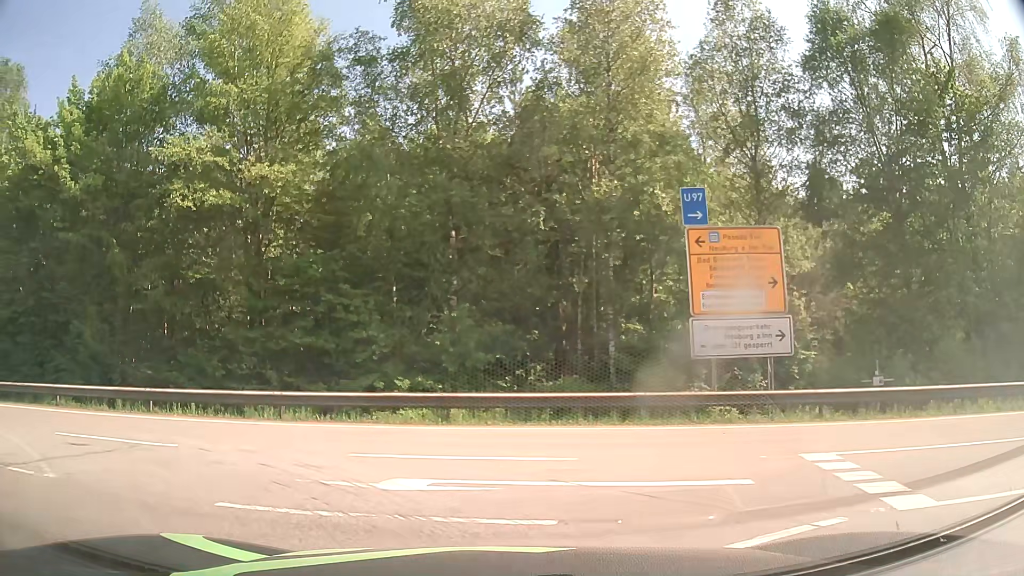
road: motorway_link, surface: asphalt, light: Day
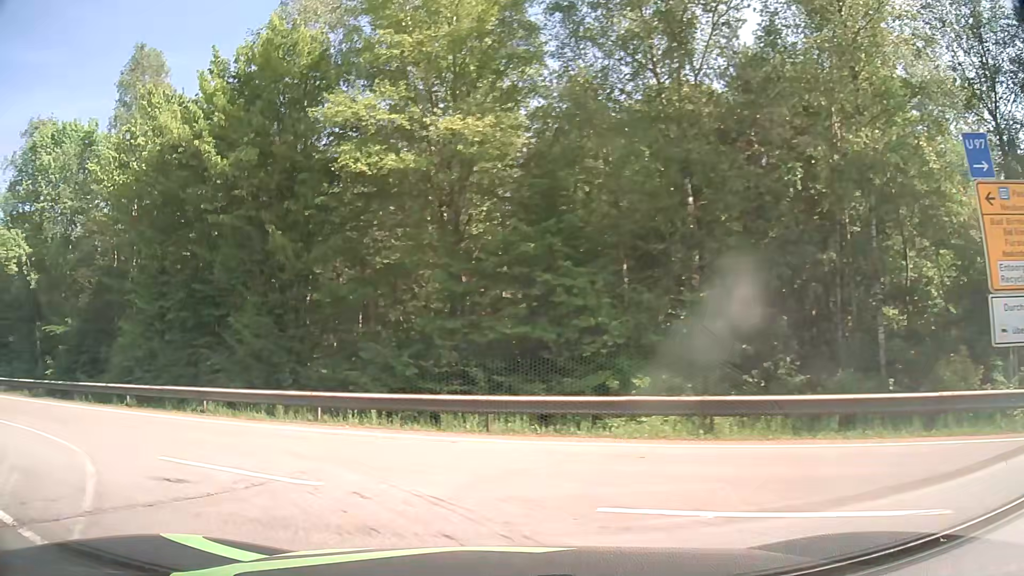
(-0.6, +3.8) m; -17°
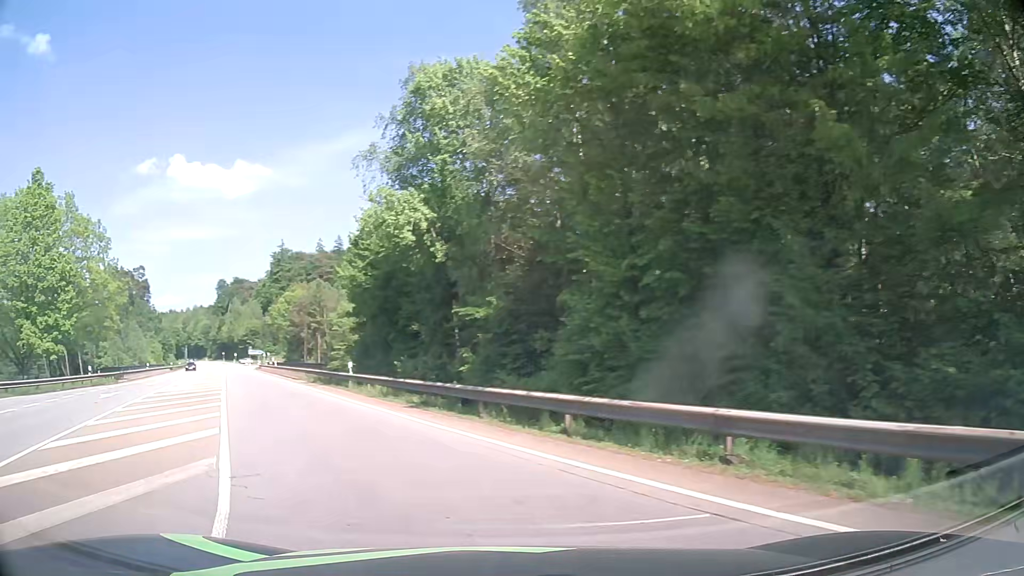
(-3.6, +8.9) m; -40°
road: secondary
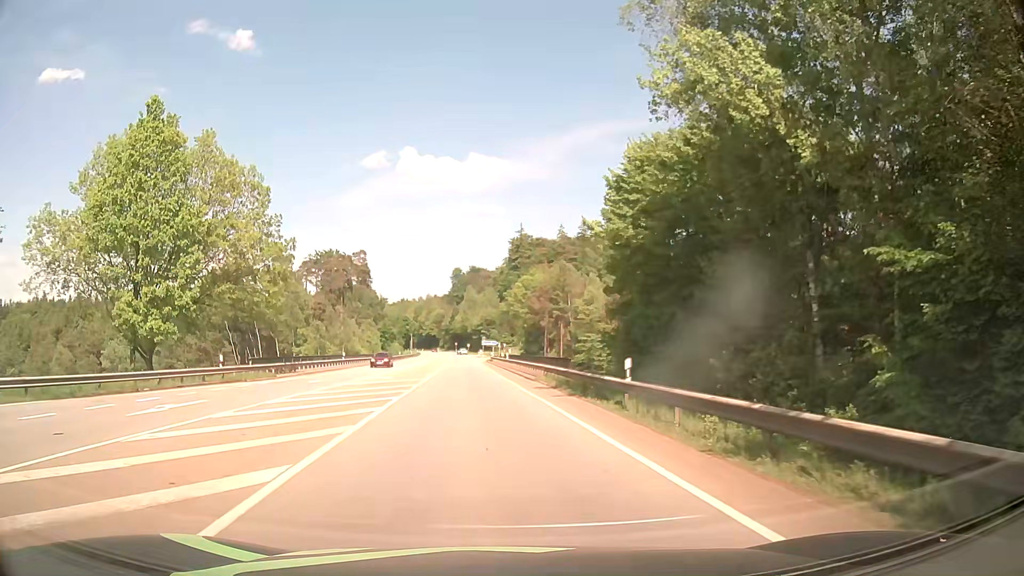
(-4.1, +13.9) m; -23°
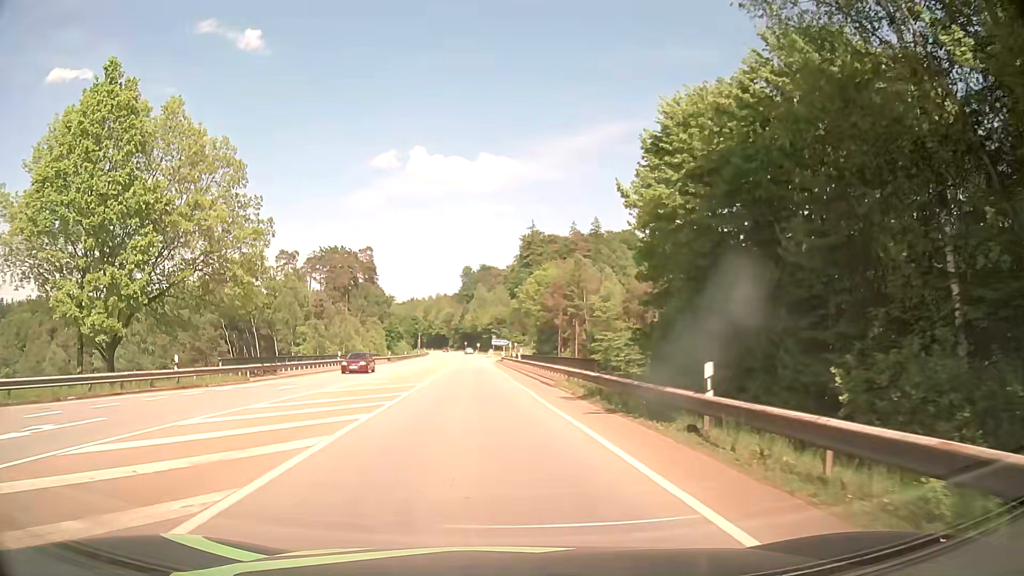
(-0.1, +5.9) m; -1°
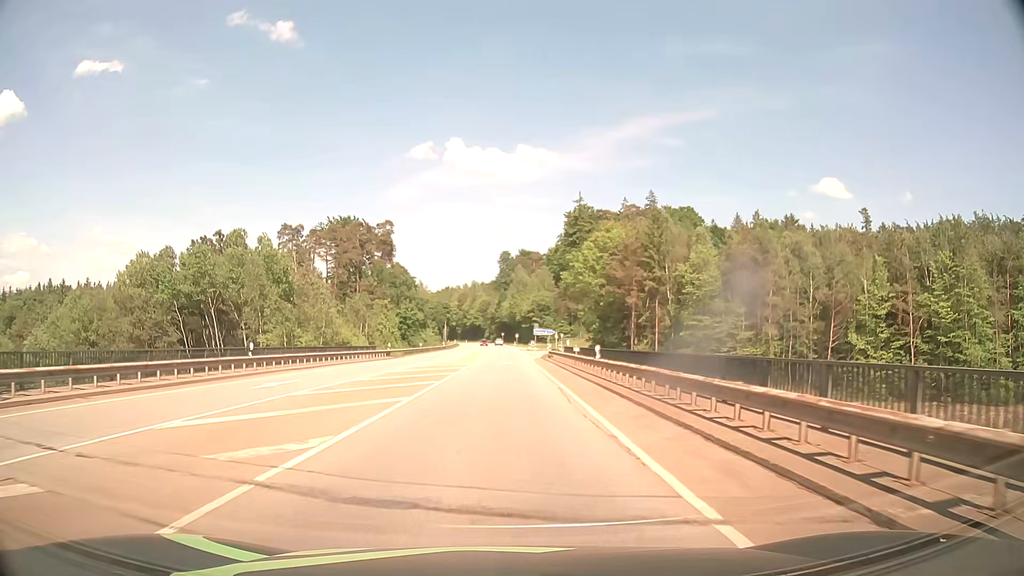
(-0.8, +28.1) m; -3°
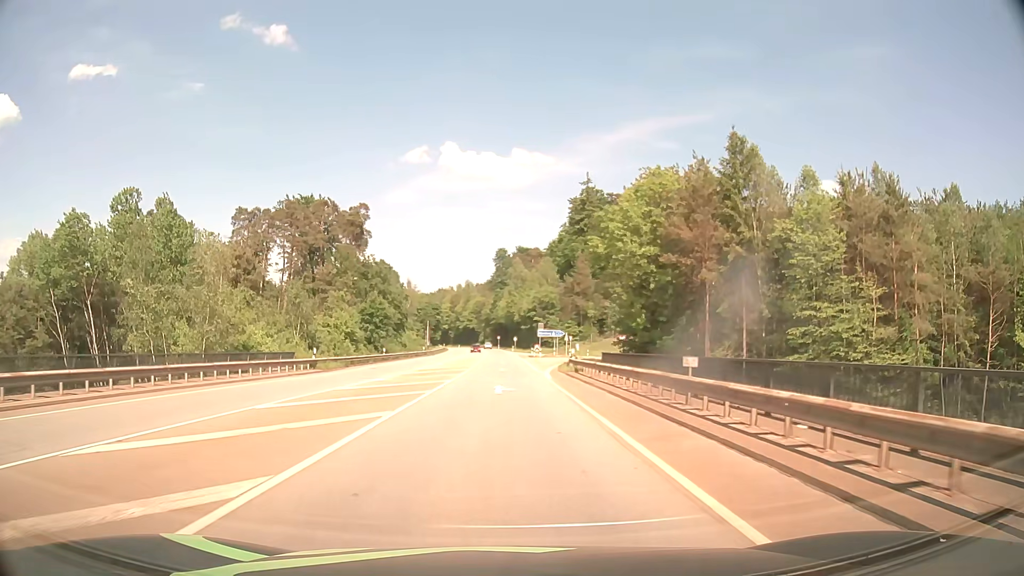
(-0.2, +24.9) m; 0°
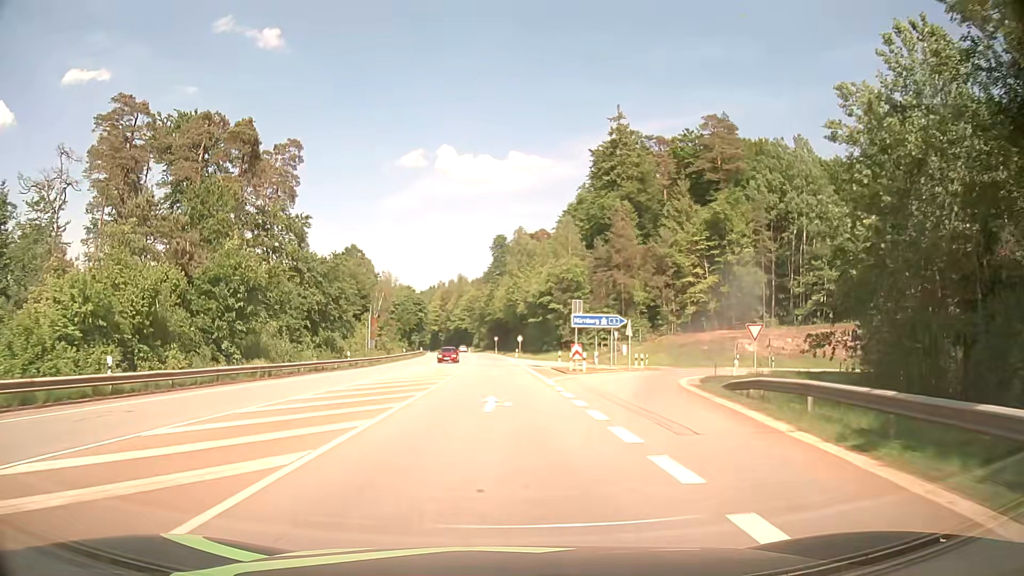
(0.0, +46.3) m; 0°
(0, +10) (0, +20) (0, +30) (0, +40) (-1, +50) (-1, +60) (-1, +70) (-2, +80) (-2, +90) (-2, +100) m
